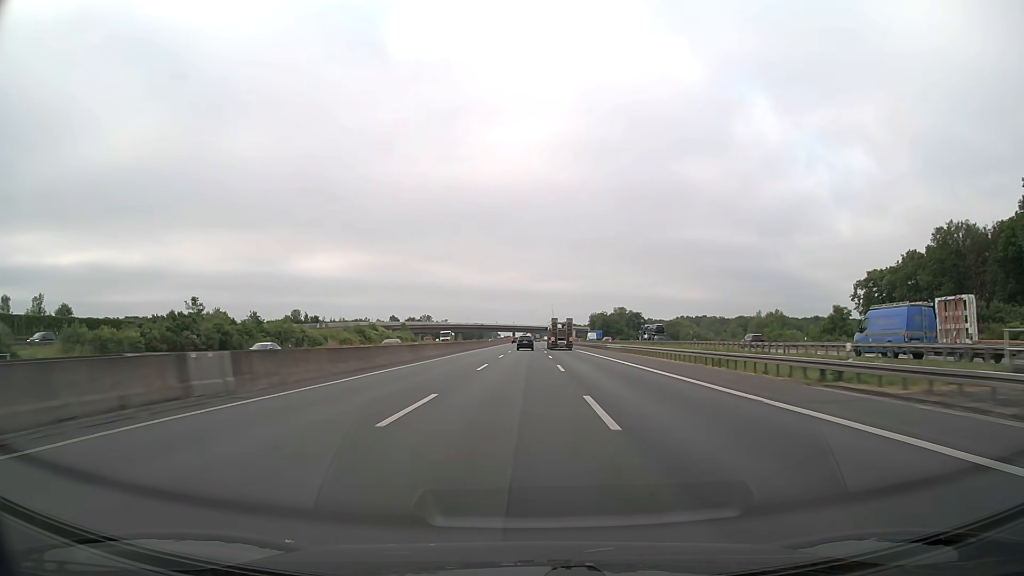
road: motorway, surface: asphalt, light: Day
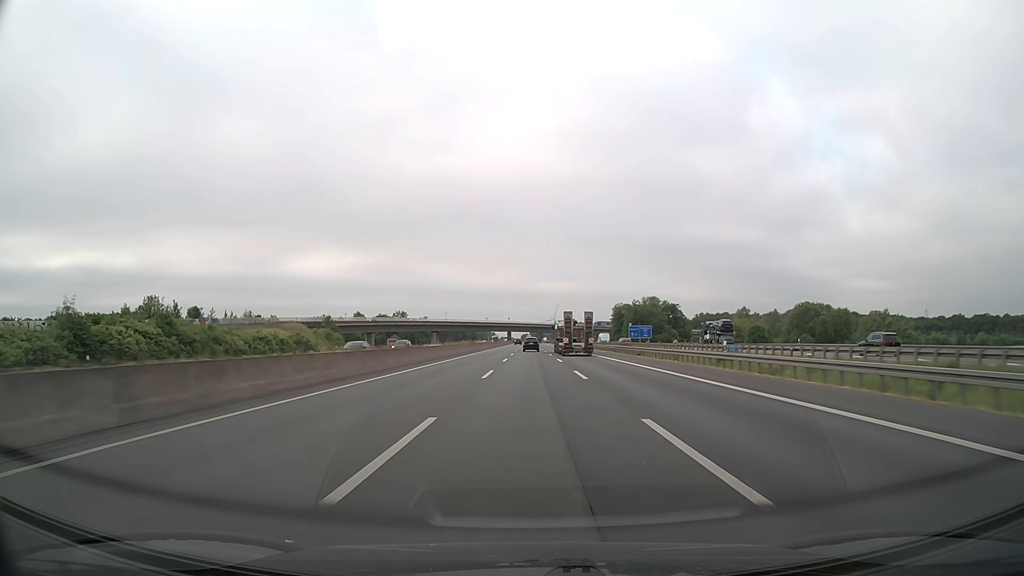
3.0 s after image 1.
(+0.1, +95.2) m; 0°
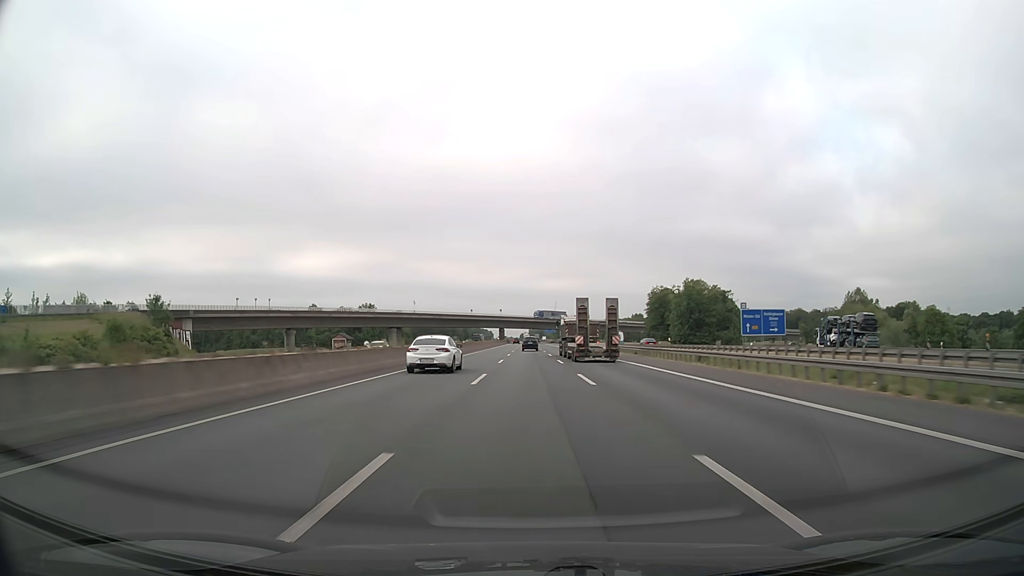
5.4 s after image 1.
(+0.1, +76.2) m; 0°
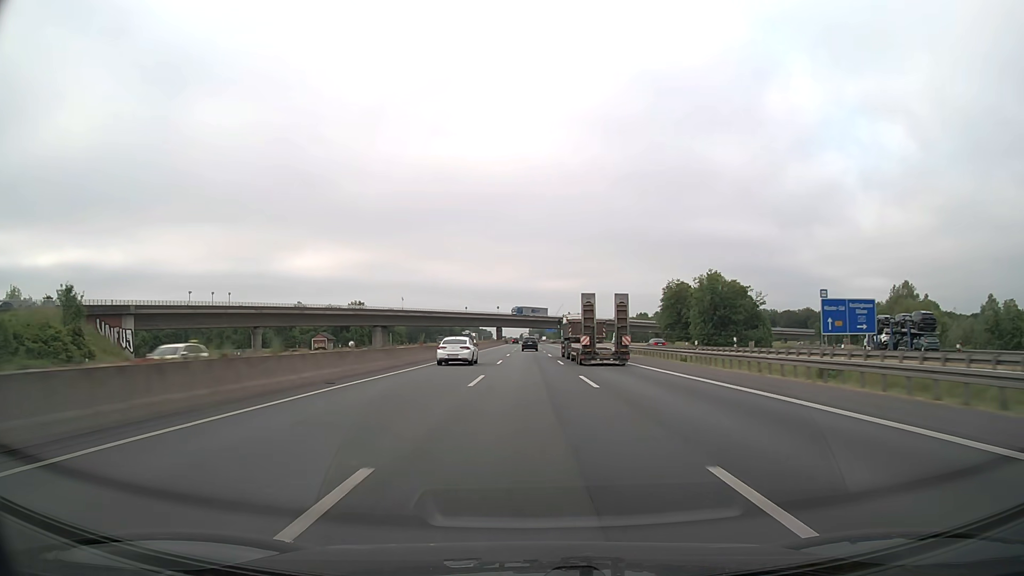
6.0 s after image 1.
(0.0, +19.0) m; 0°
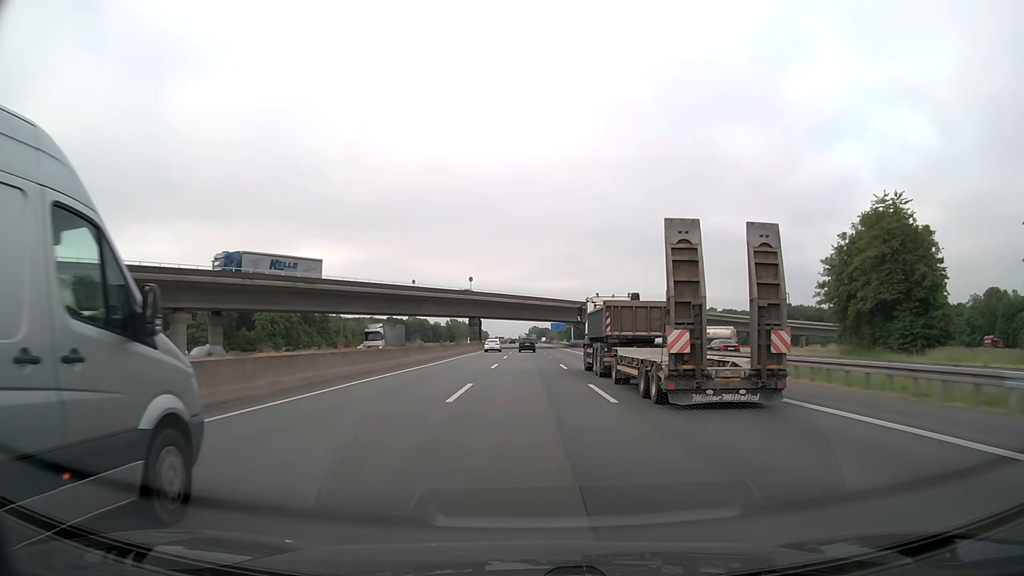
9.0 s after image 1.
(-0.1, +95.1) m; 0°
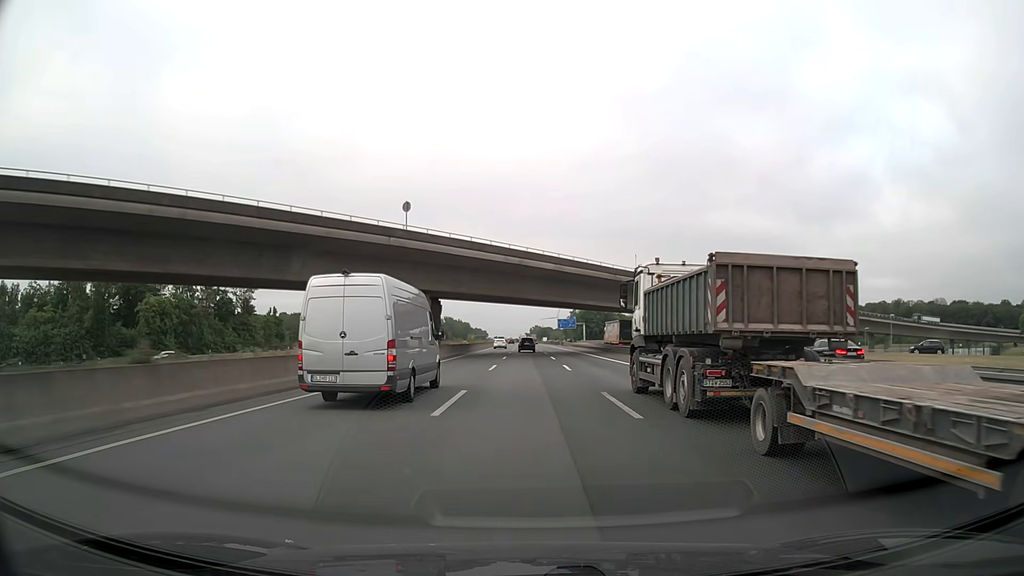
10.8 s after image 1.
(-0.1, +57.1) m; 0°
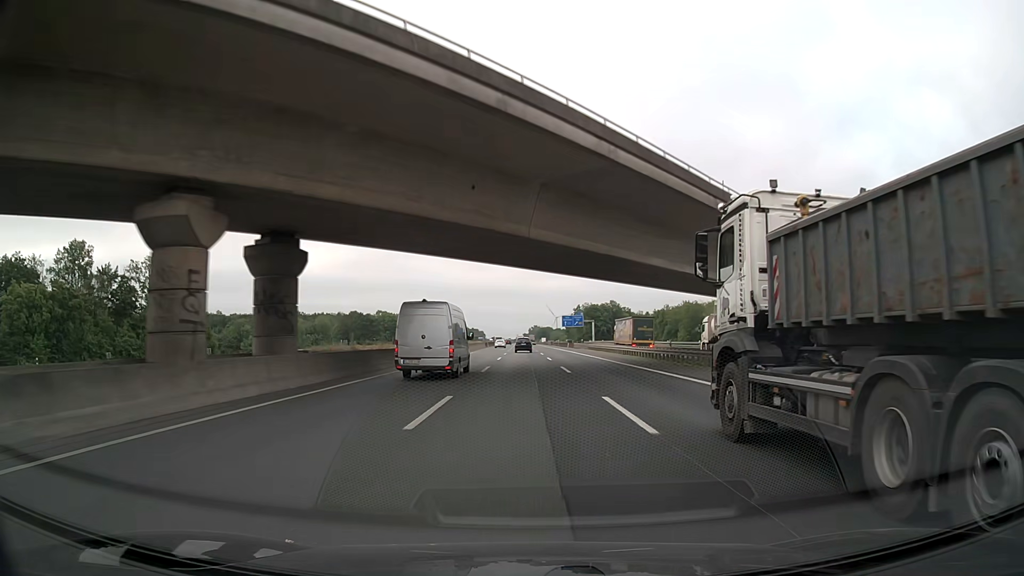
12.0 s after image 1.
(+0.1, +38.0) m; 0°
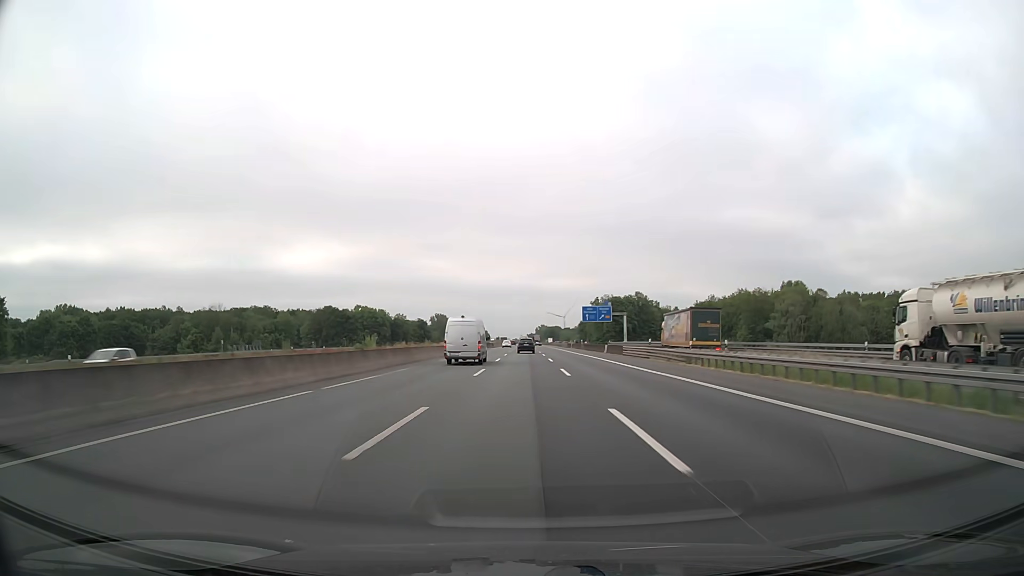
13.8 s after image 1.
(-0.2, +57.0) m; -1°
(0, +10) (0, +20) (0, +30) (0, +40) (0, +50) (0, +60) (0, +70) (0, +80) (0, +90) (0, +100) m
